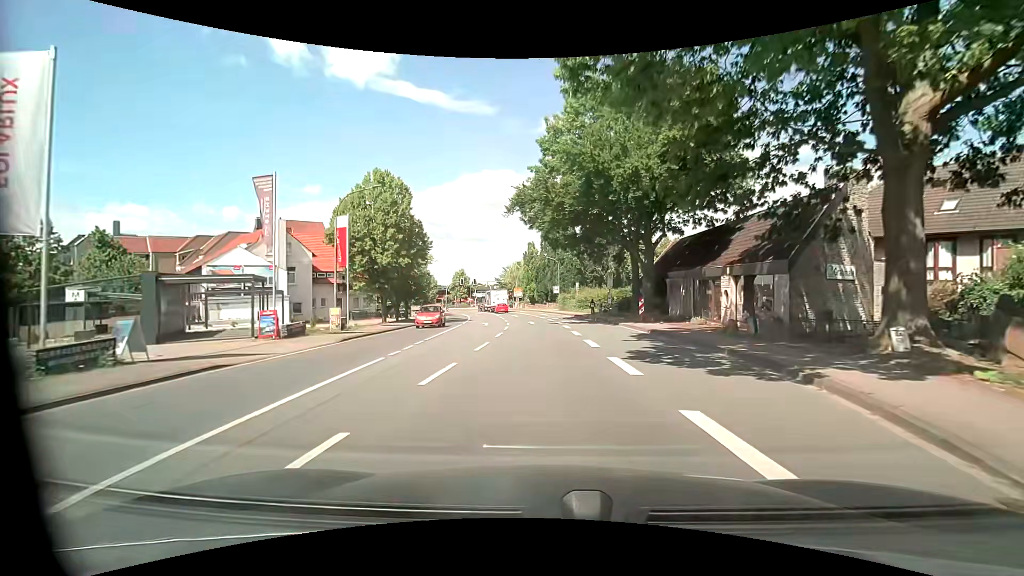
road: primary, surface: asphalt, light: Day
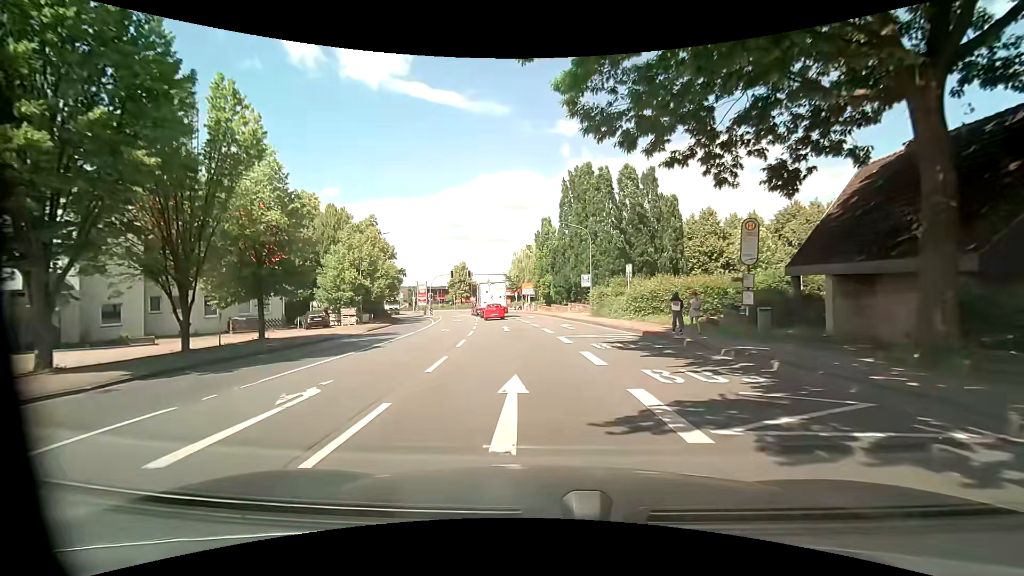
(-0.3, +28.4) m; -2°
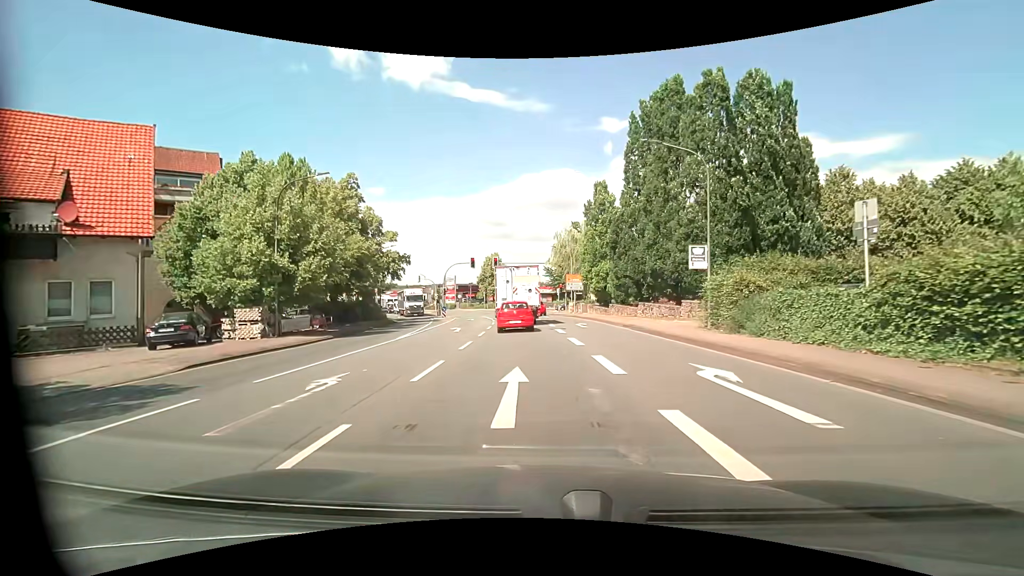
(-0.8, +19.4) m; -5°
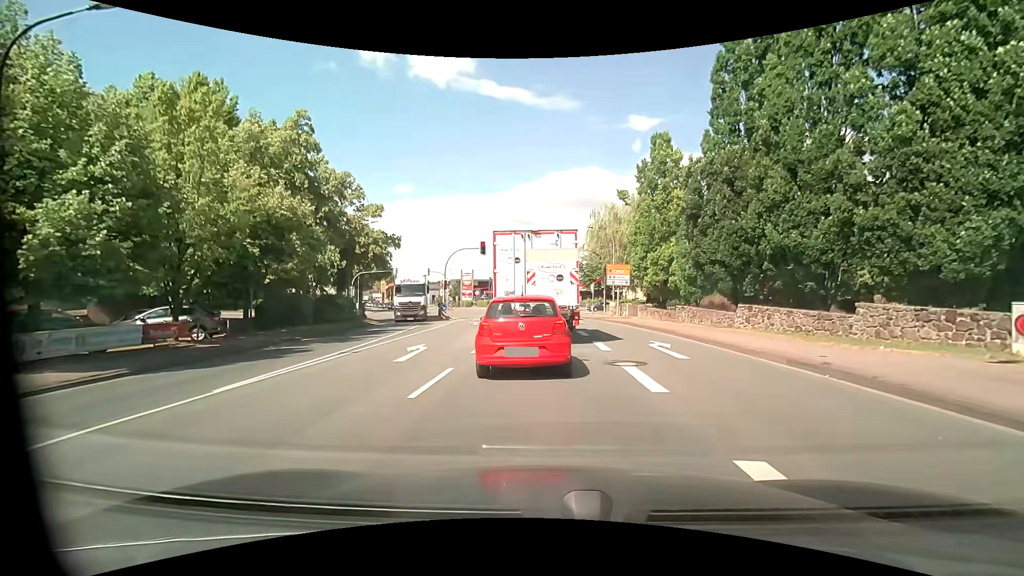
(-0.4, +13.5) m; -2°
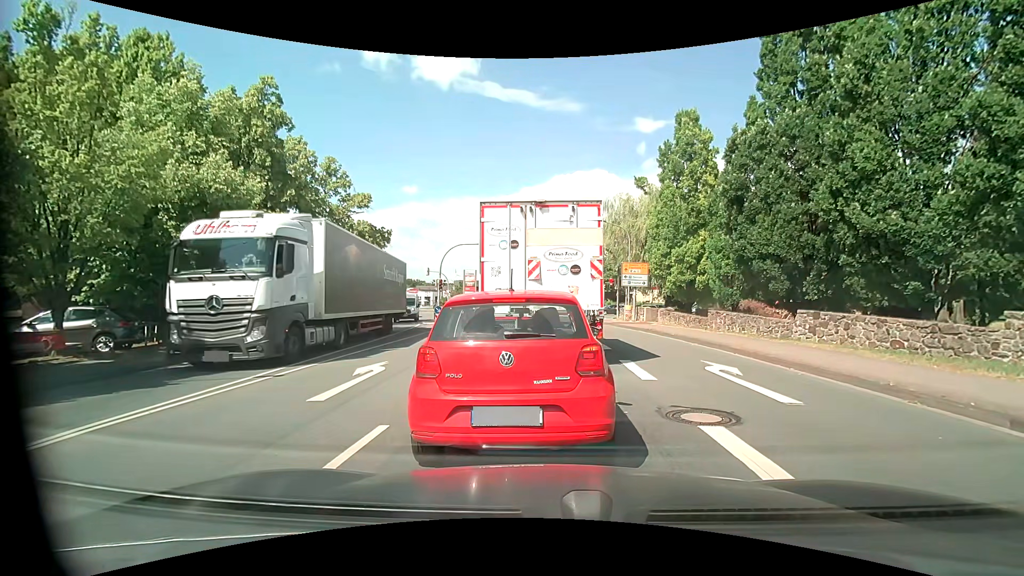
(-0.1, +4.2) m; -1°
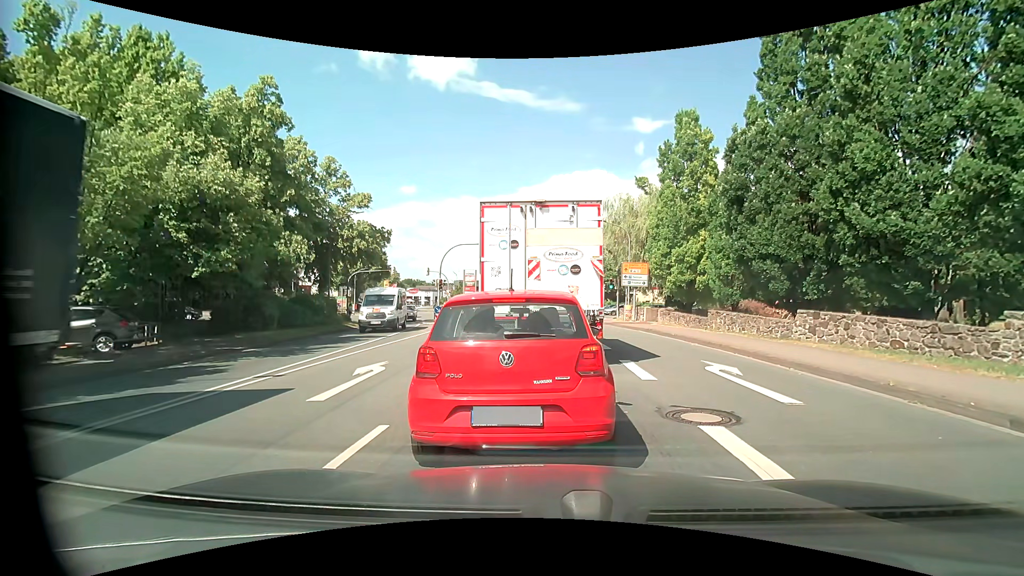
(0.0, 0.0) m; 0°
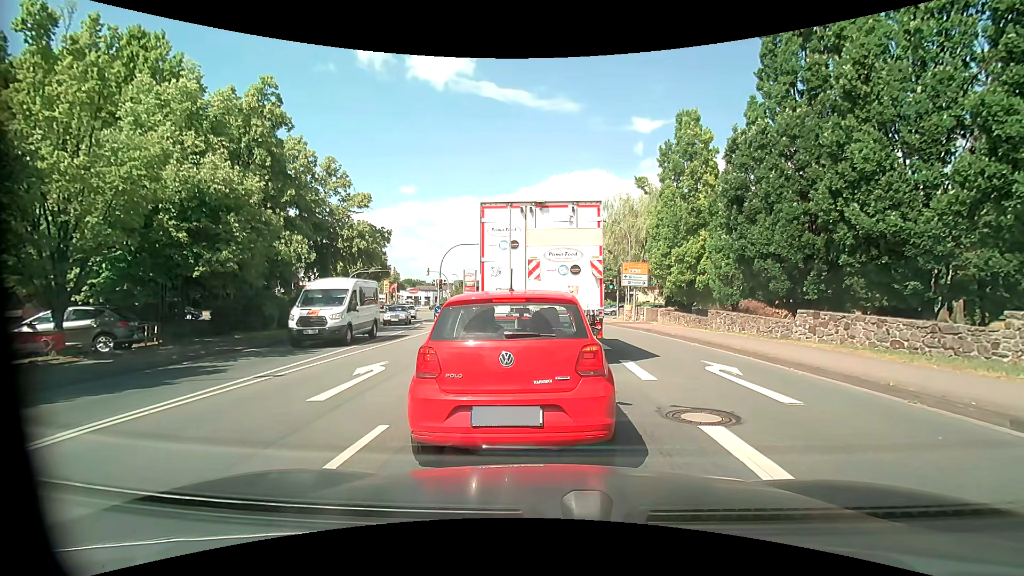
(0.0, 0.0) m; 0°
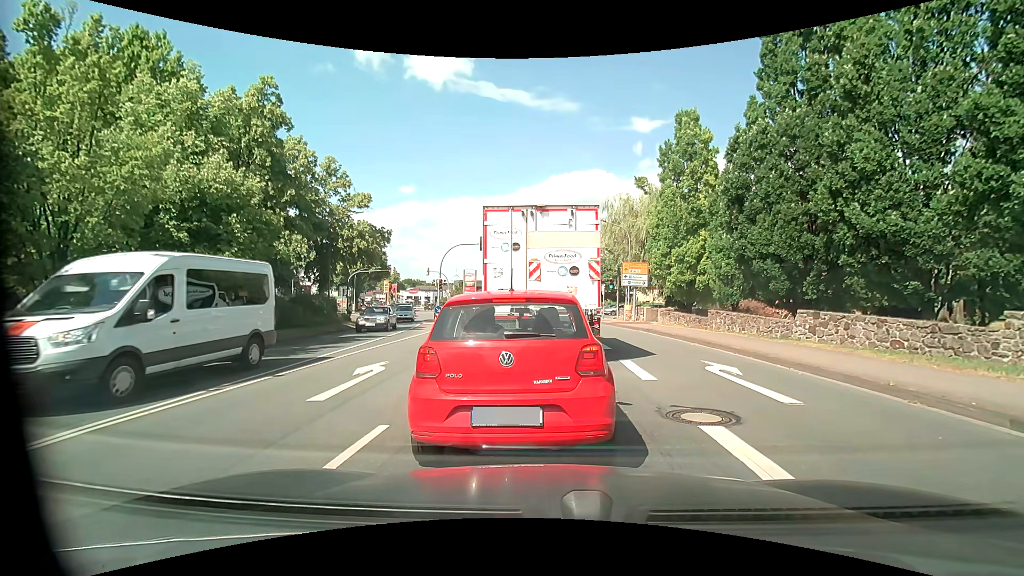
(0.0, 0.0) m; 0°
(0, +10) (0, +20) (-1, +30) (-2, +40) (-3, +50) (-6, +60) (-8, +69) (-11, +79) (-15, +88) (-19, +97) m
